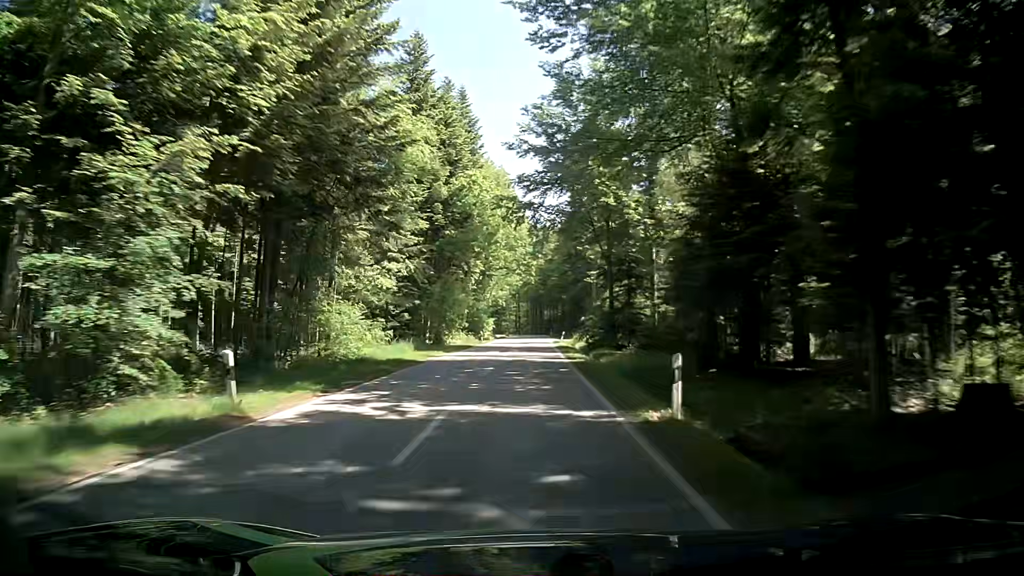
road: tertiary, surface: asphalt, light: Day
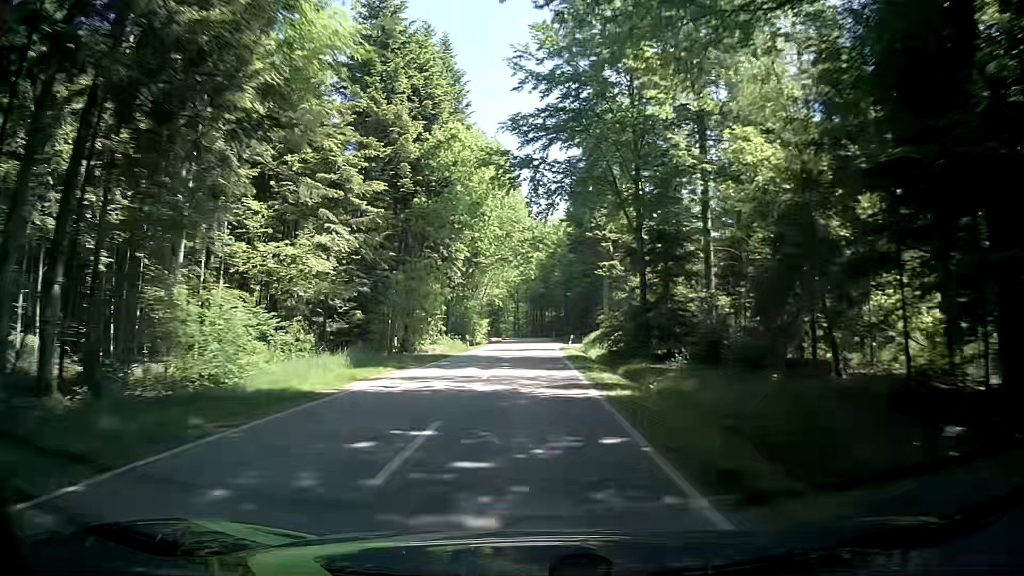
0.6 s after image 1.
(0.0, +12.9) m; 0°
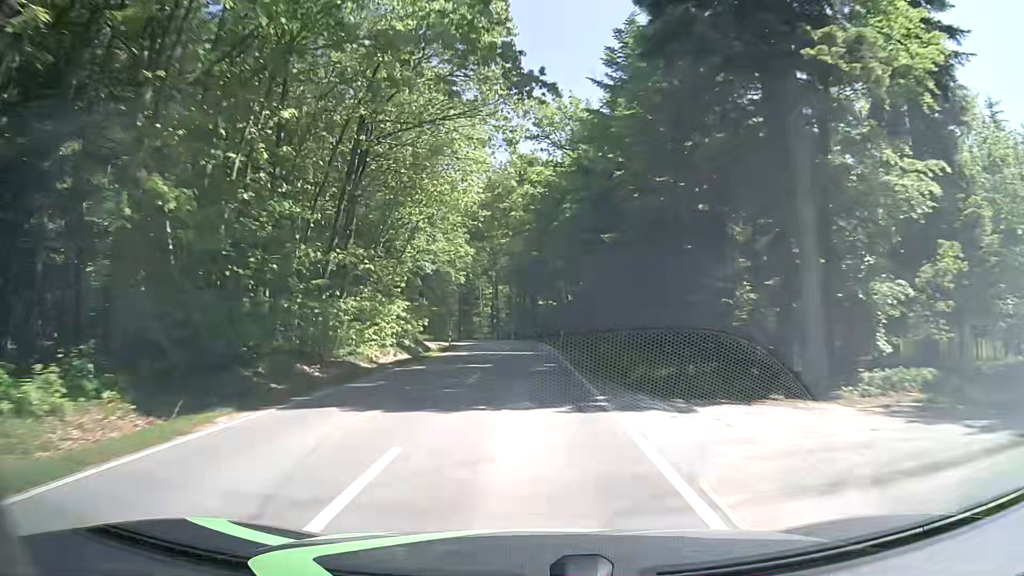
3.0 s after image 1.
(+0.9, +50.7) m; +1°
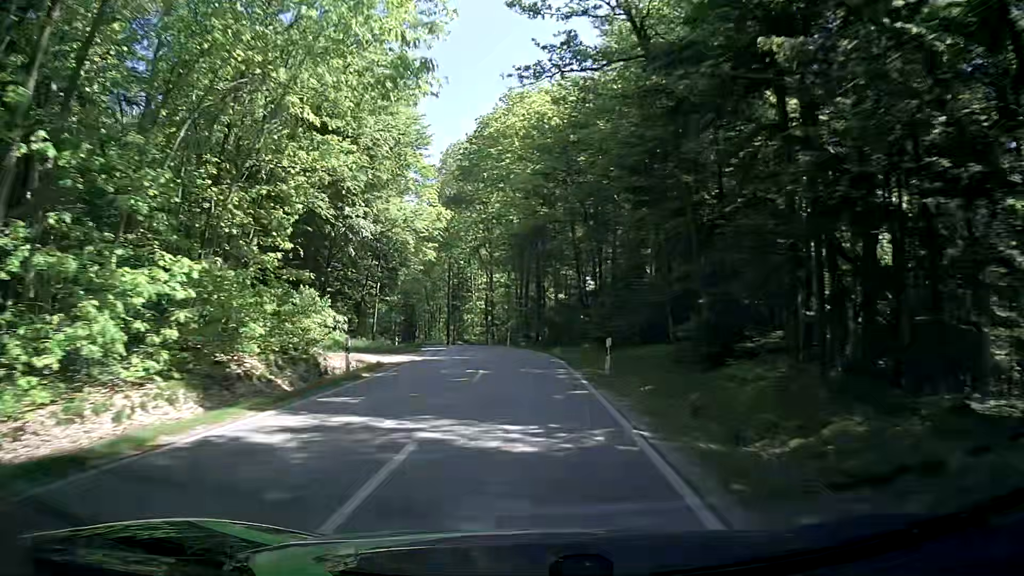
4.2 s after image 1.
(0.0, +23.7) m; 0°
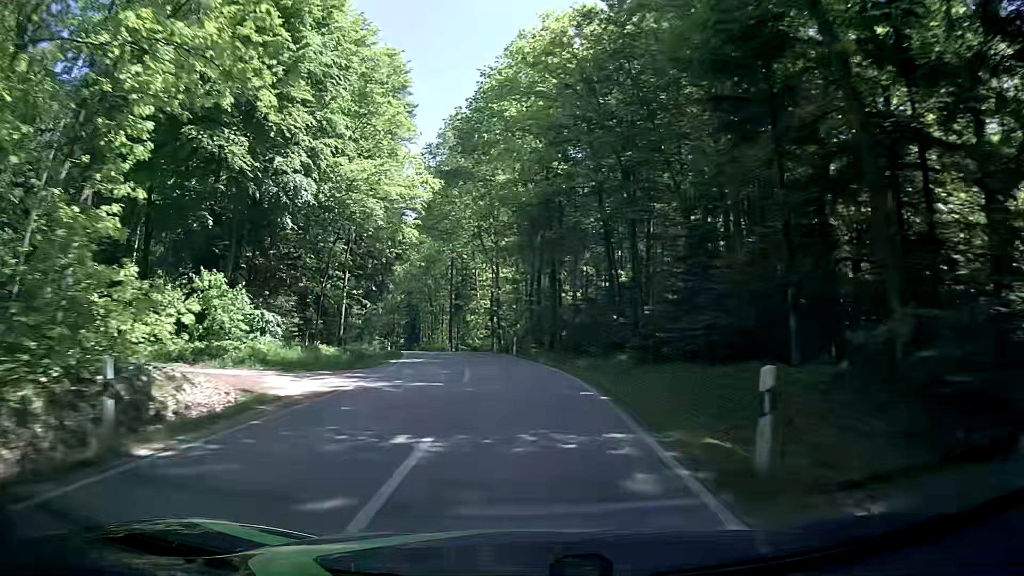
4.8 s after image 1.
(-0.1, +11.3) m; -1°
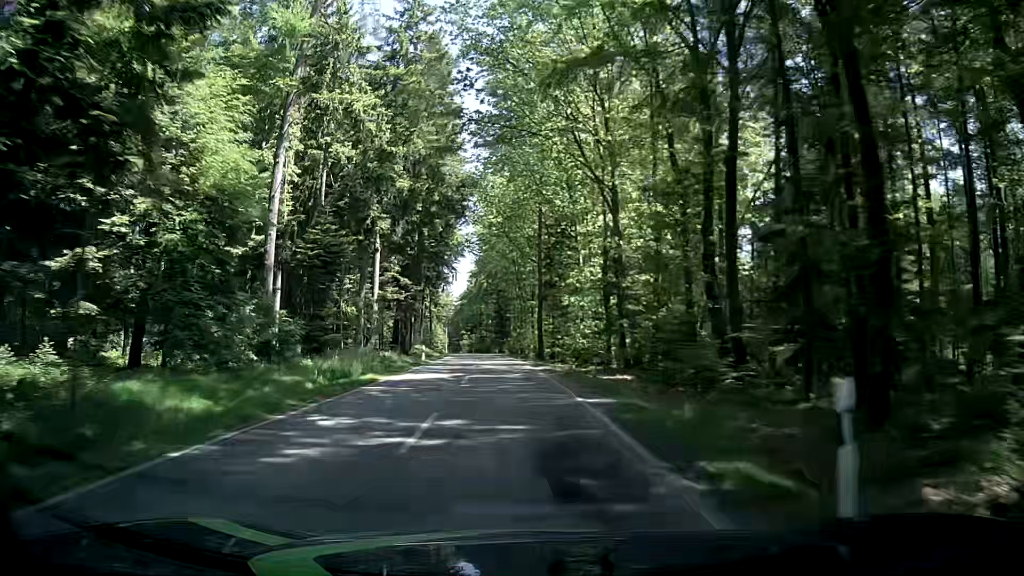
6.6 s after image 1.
(-2.0, +33.5) m; -8°
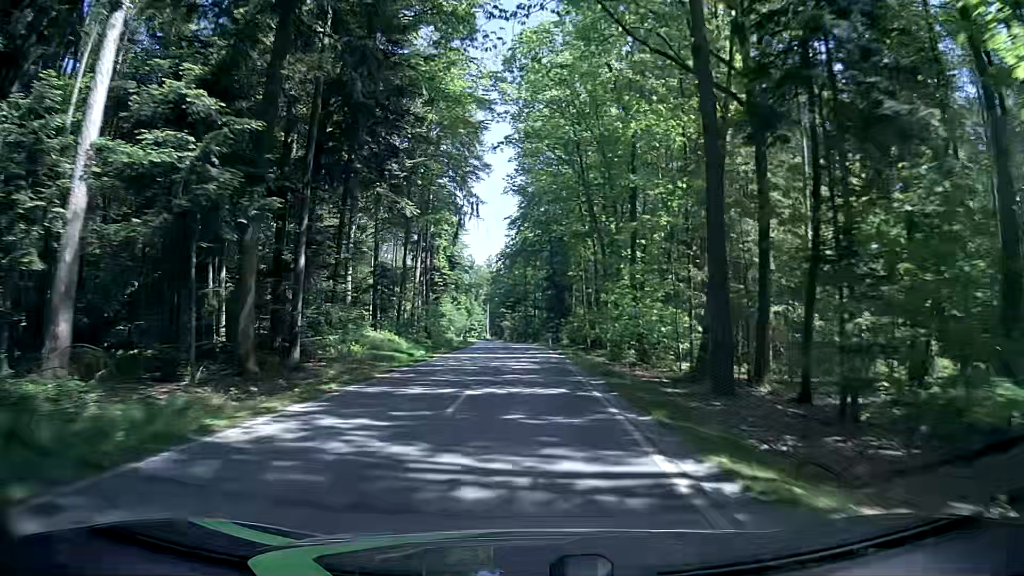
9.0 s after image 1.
(-3.1, +45.6) m; -6°
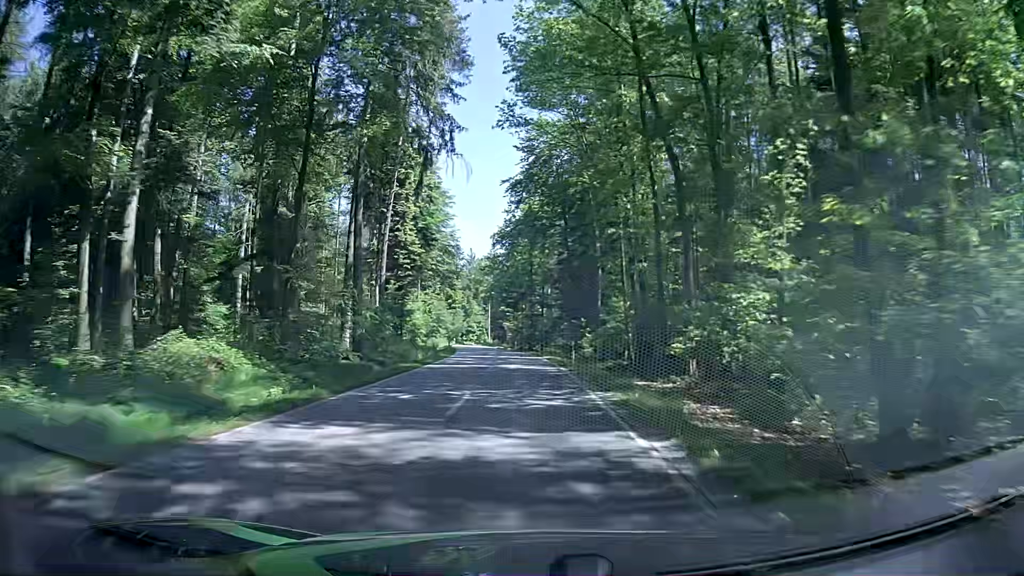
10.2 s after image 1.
(+0.1, +23.5) m; -1°
(0, +10) (0, +20) (0, +30) (0, +40) (-1, +50) (-2, +60) (-3, +70) (-4, +80) (-5, +90) (-6, +100) m
